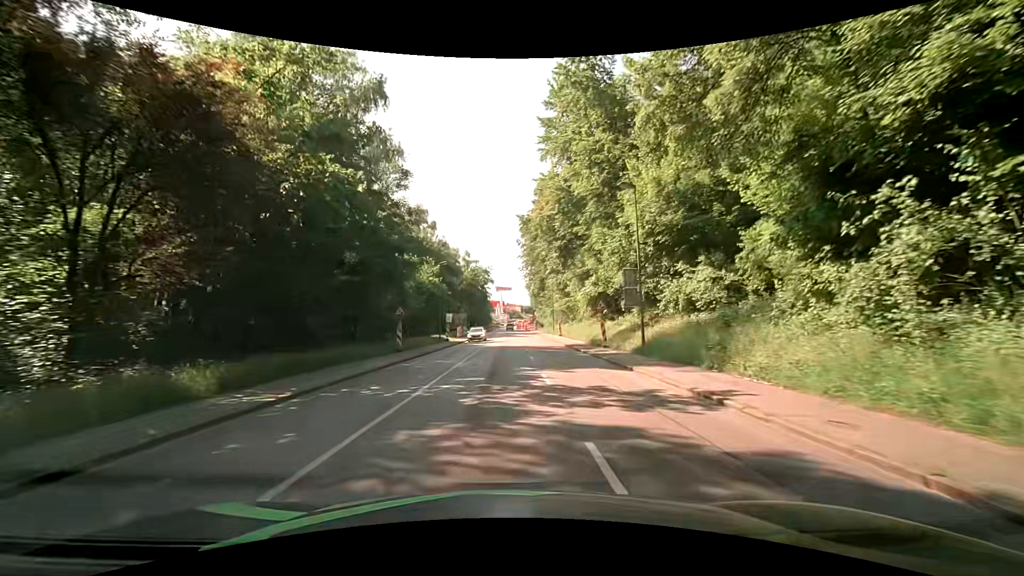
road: tertiary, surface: asphalt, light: Day
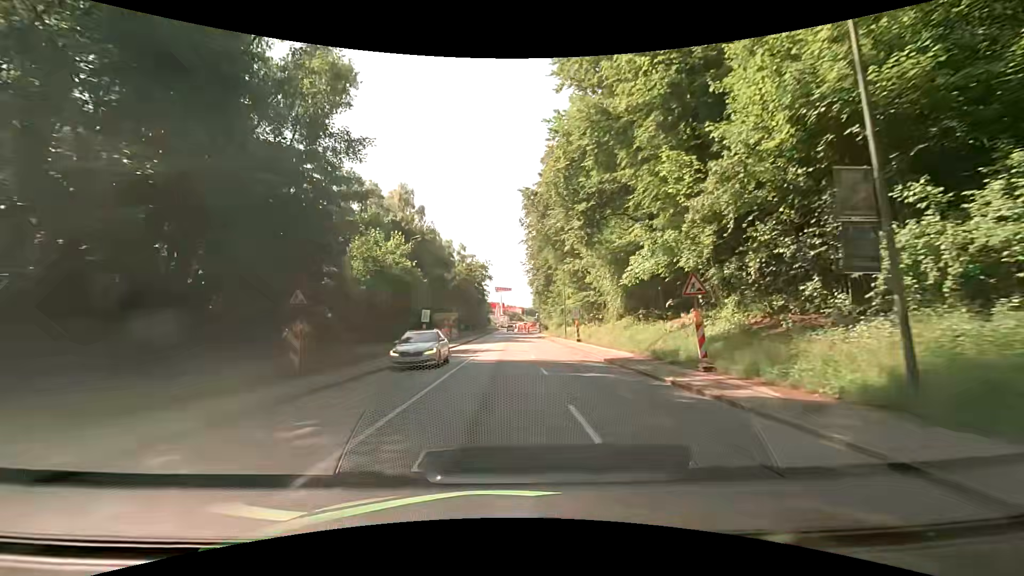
(+0.3, +15.2) m; +1°
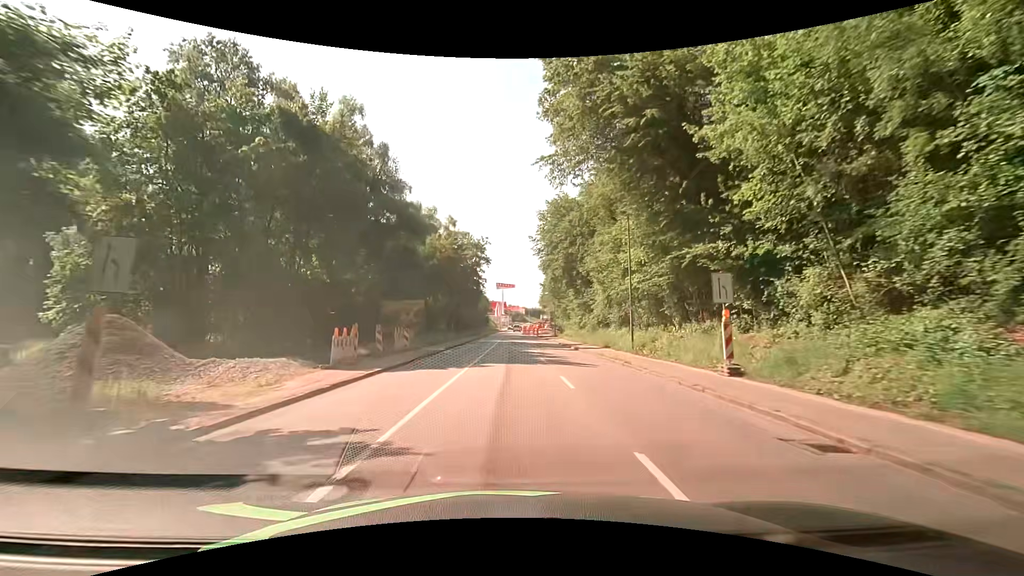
(-0.3, +30.3) m; 0°
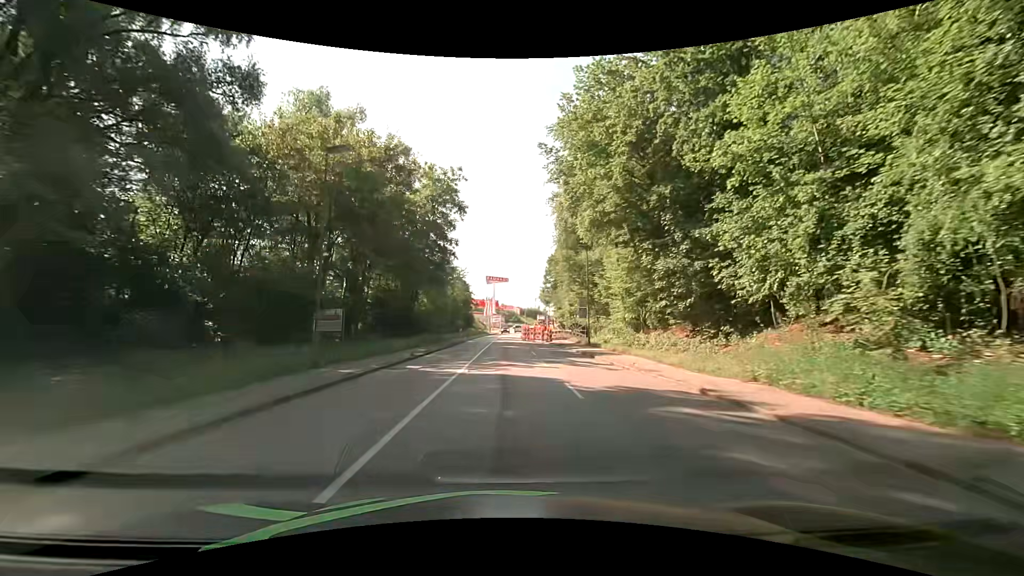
(-0.2, +38.0) m; 0°
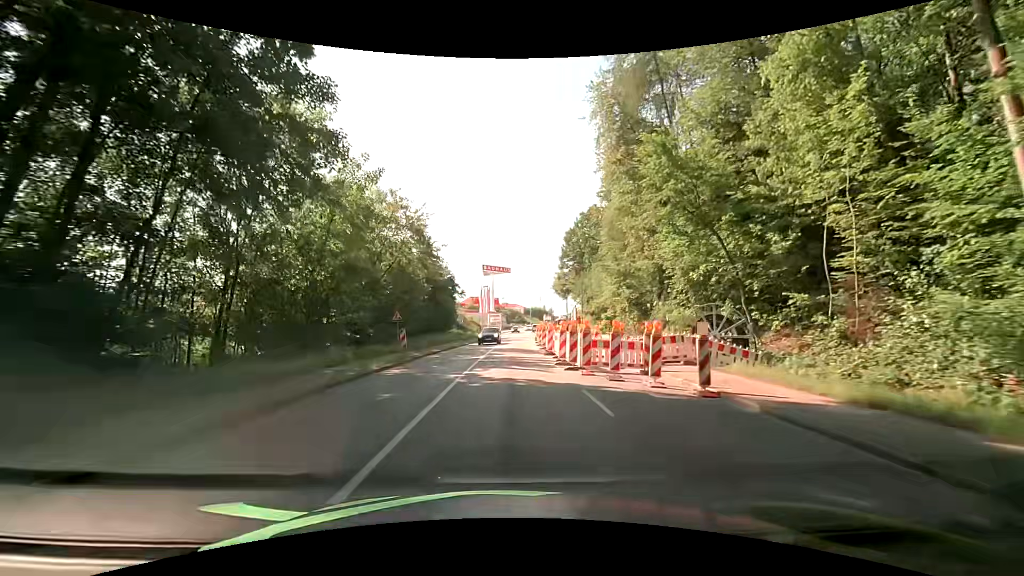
(-0.1, +38.0) m; 0°
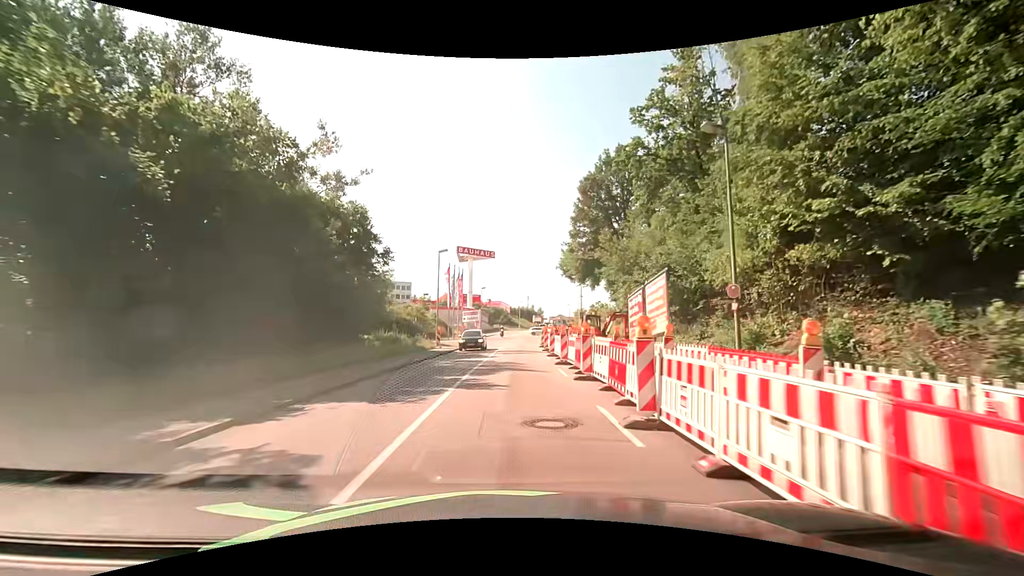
(+0.2, +38.0) m; +1°
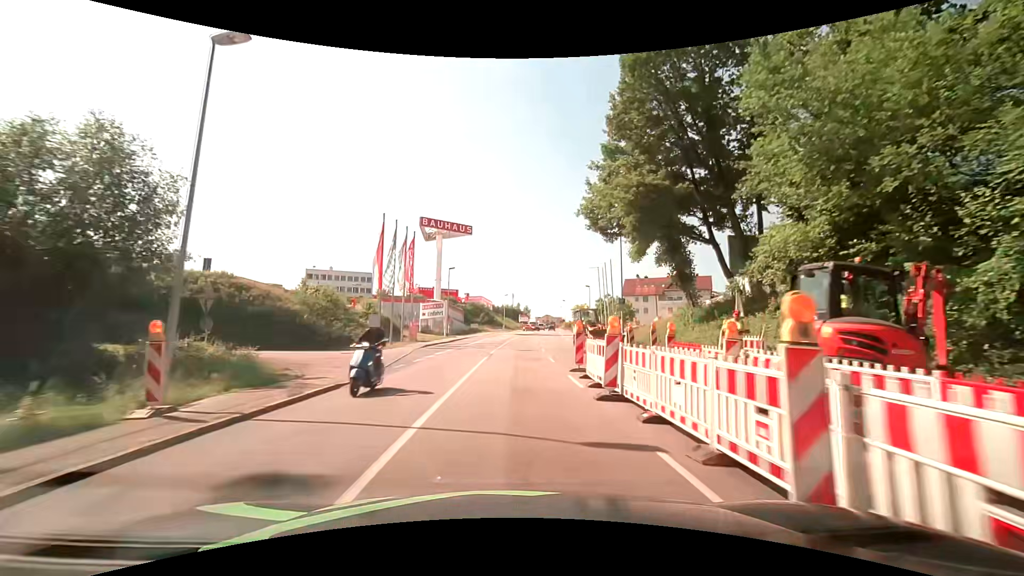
(+0.4, +30.5) m; +2°
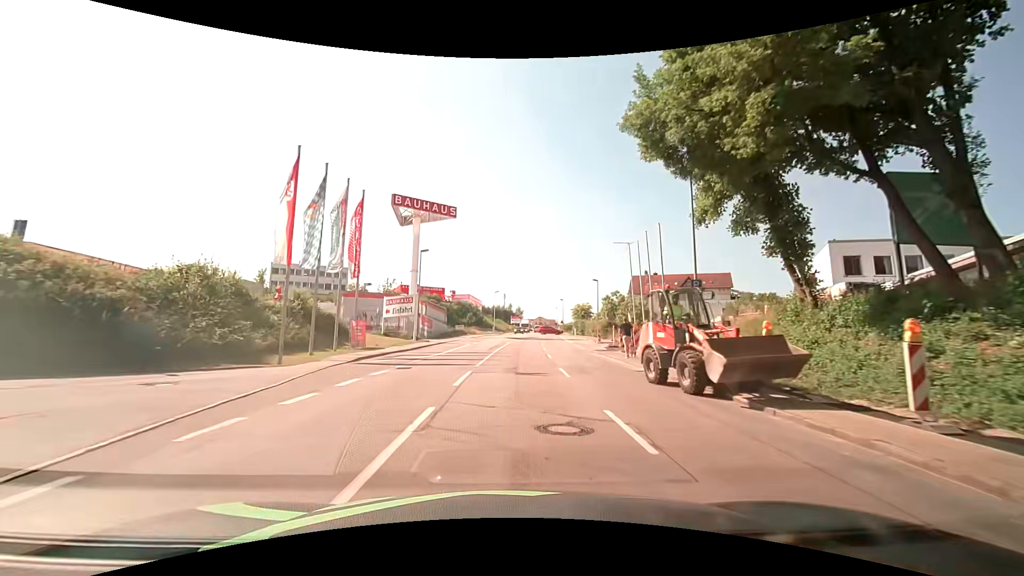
(+0.2, +15.2) m; +1°
(0, +10) (0, +20) (+1, +30) (+1, +40) (+2, +50) (+3, +60) (+3, +70) (+4, +80) (+5, +90) (+6, +100) m
